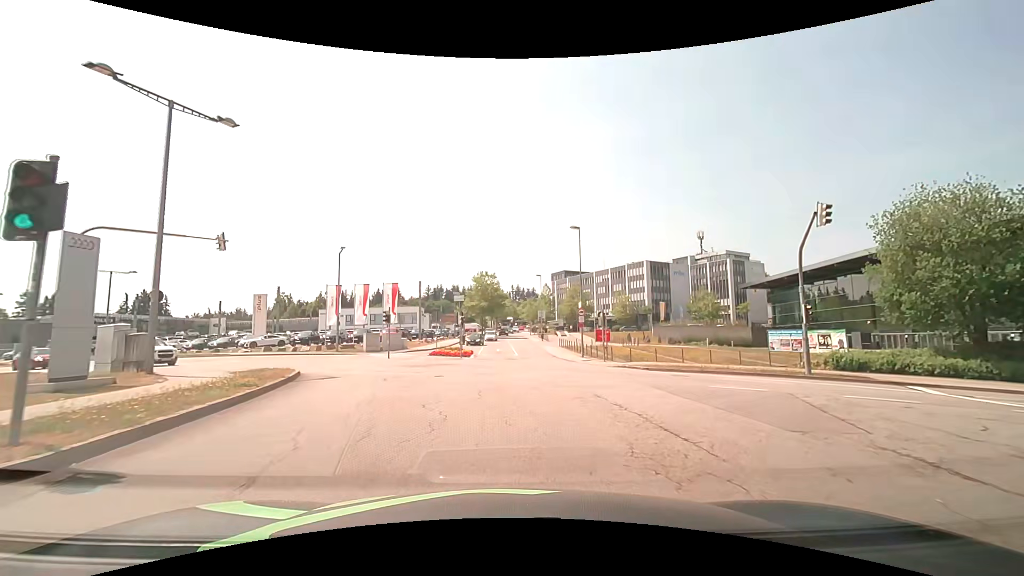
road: residential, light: Day
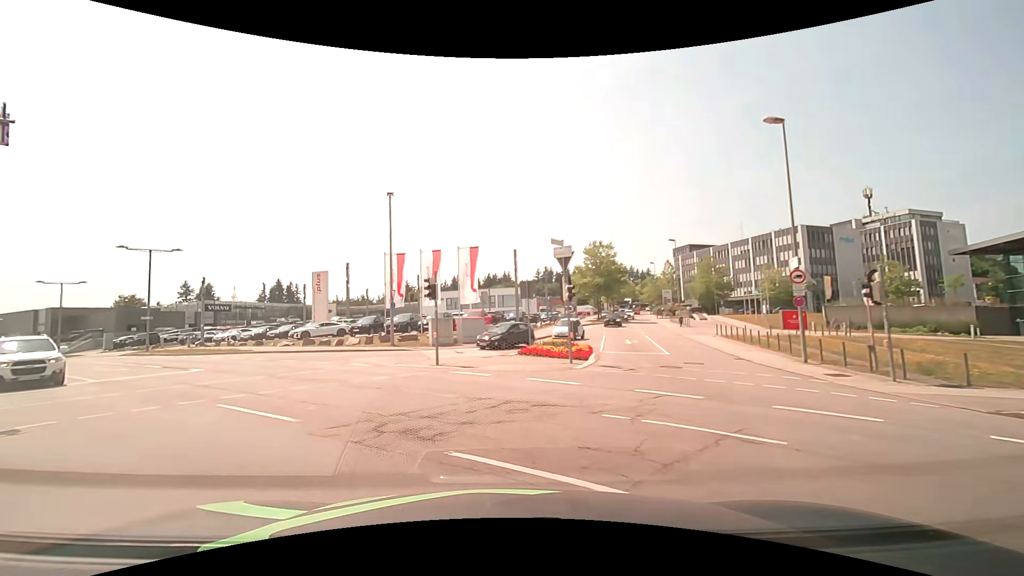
(-1.0, +16.3) m; -13°
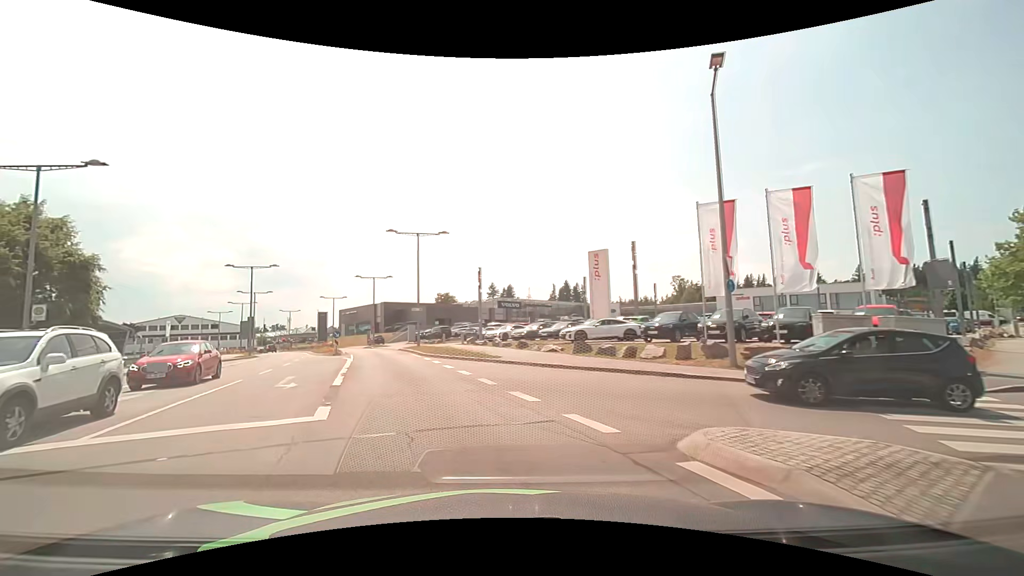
(-4.0, +14.6) m; -31°
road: secondary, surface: asphalt
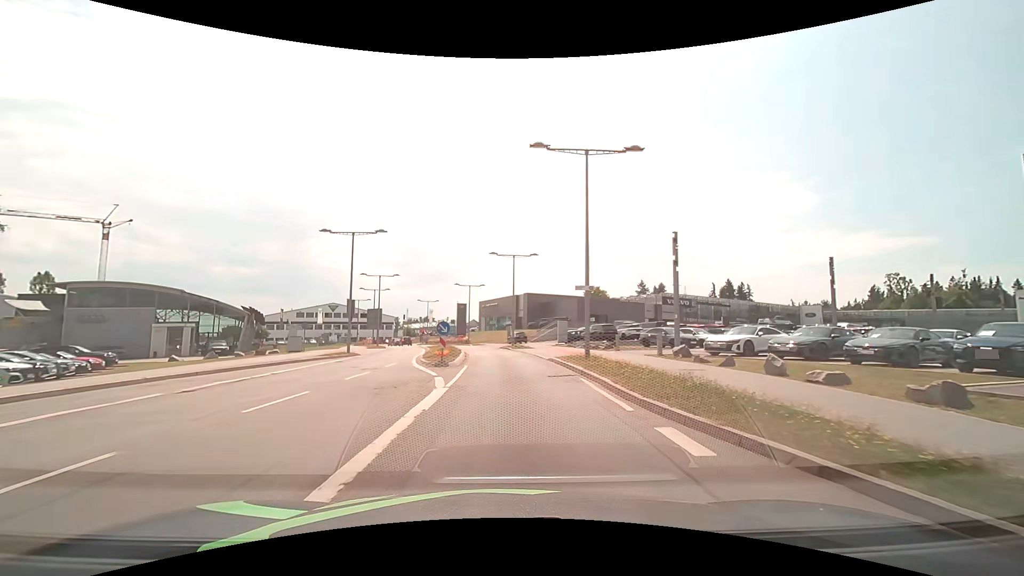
(-3.9, +18.5) m; -16°
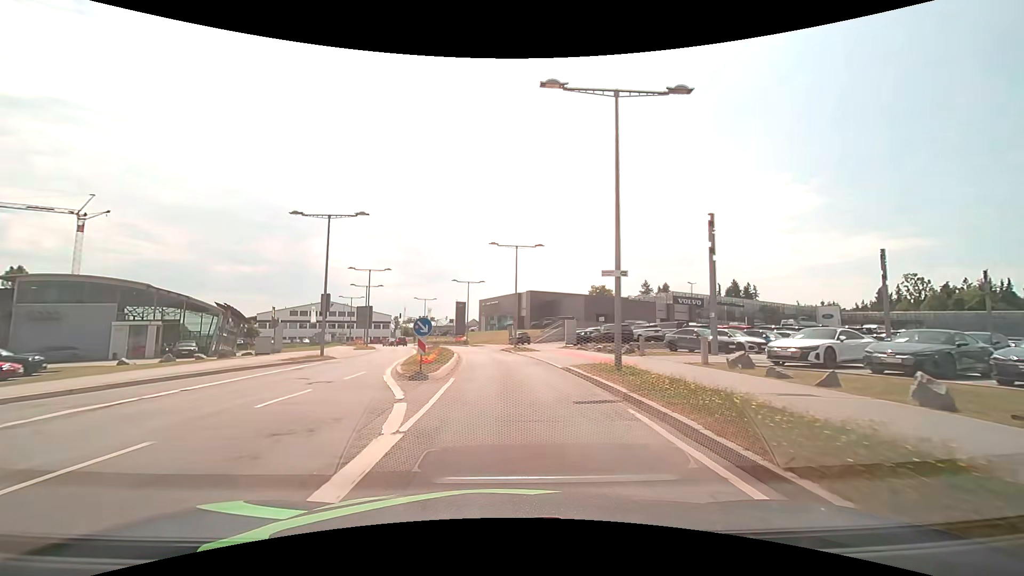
(0.0, +5.6) m; 0°
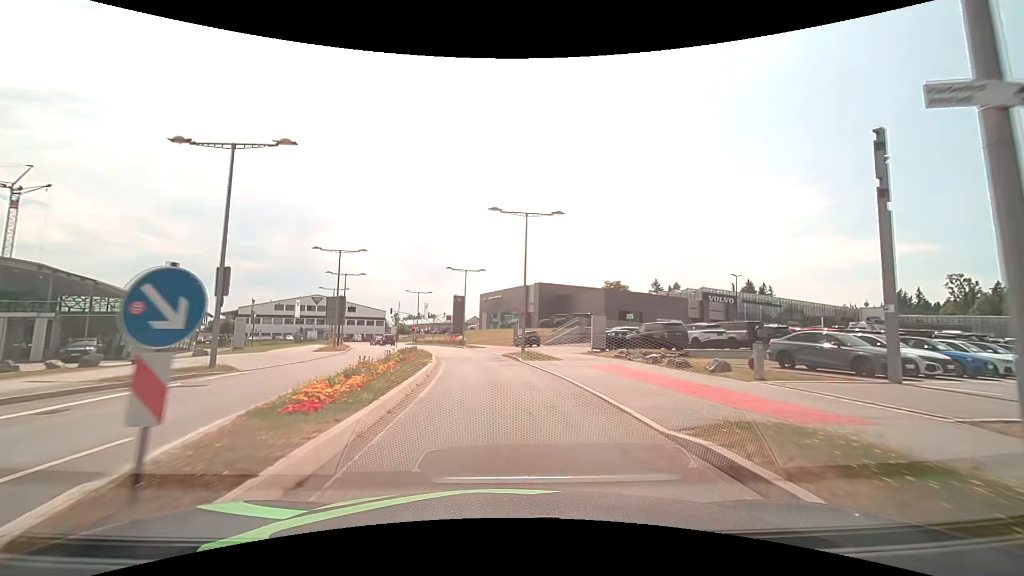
(-0.1, +12.1) m; -1°
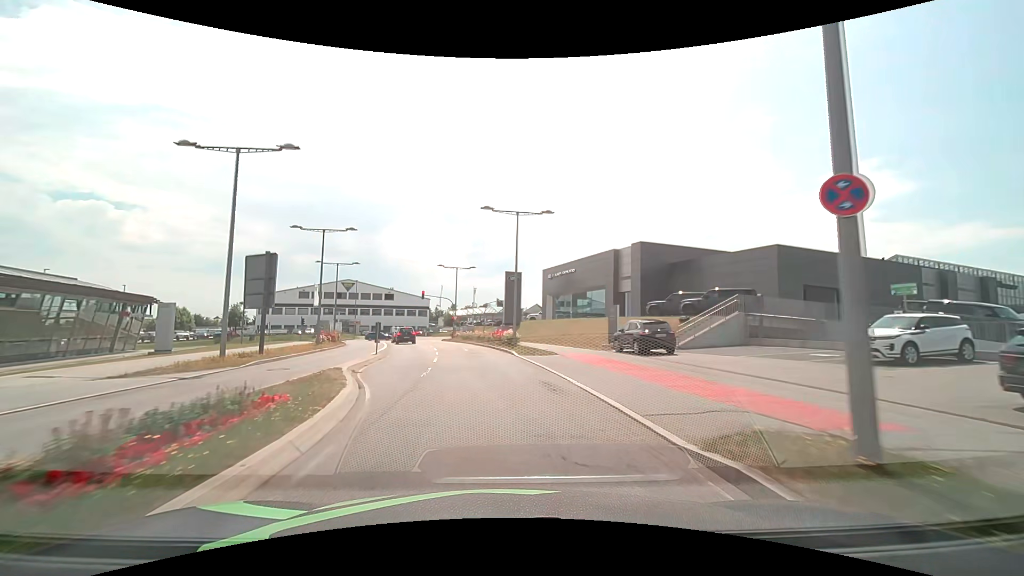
(-1.3, +26.6) m; -7°
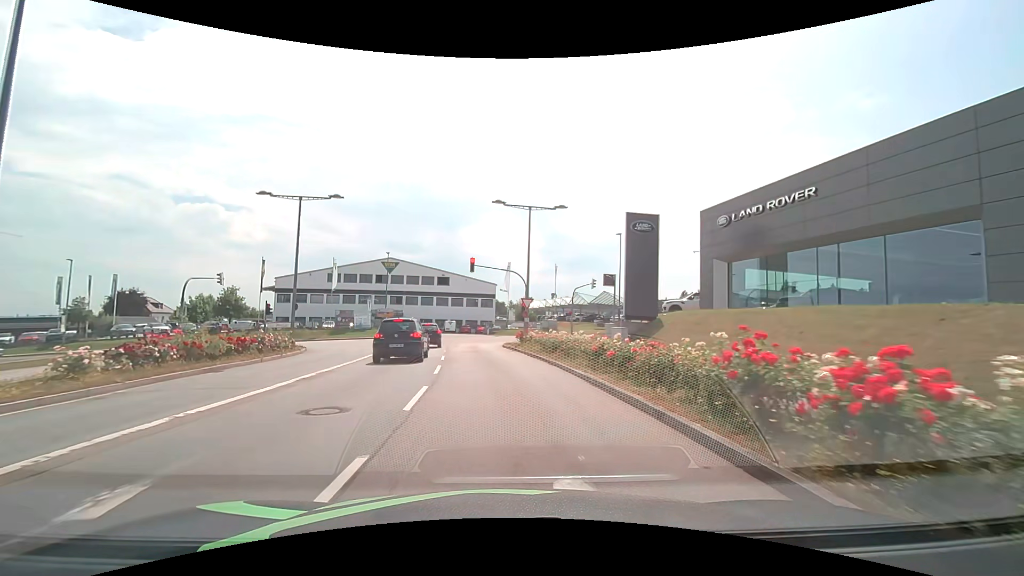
(-2.4, +29.9) m; -9°
(0, +10) (-1, +20) (-2, +30) (-2, +40) (+2, +49) (+11, +53) (+21, +55) (+31, +57) (+40, +58) (+50, +60) m
